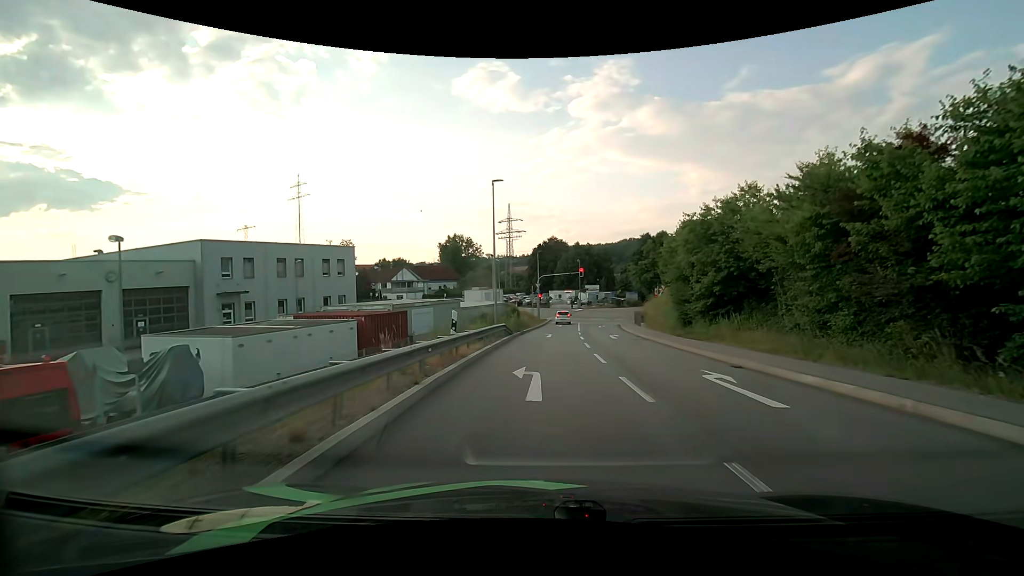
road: primary_link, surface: asphalt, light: Day
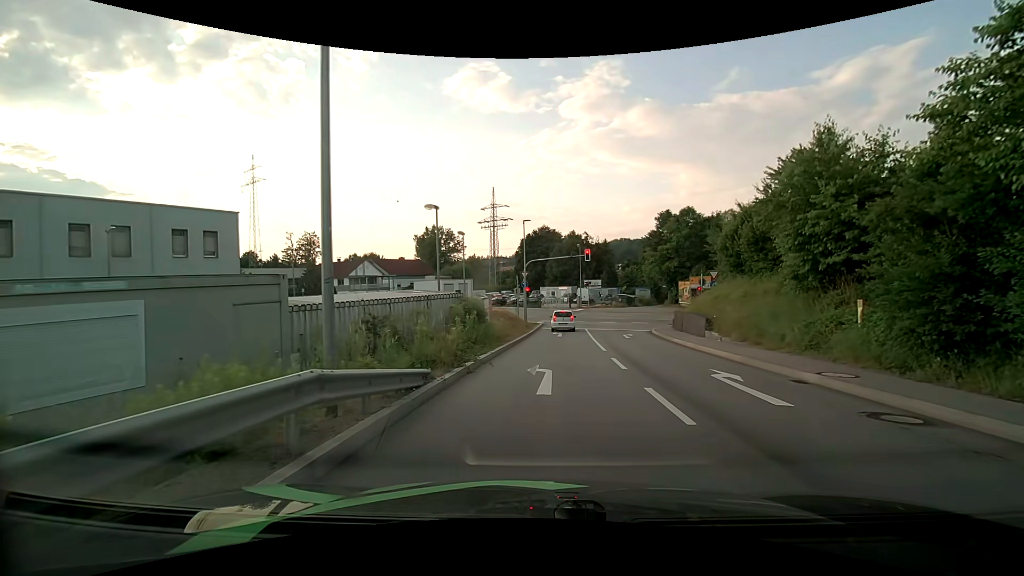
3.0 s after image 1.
(+0.3, +19.2) m; +1°
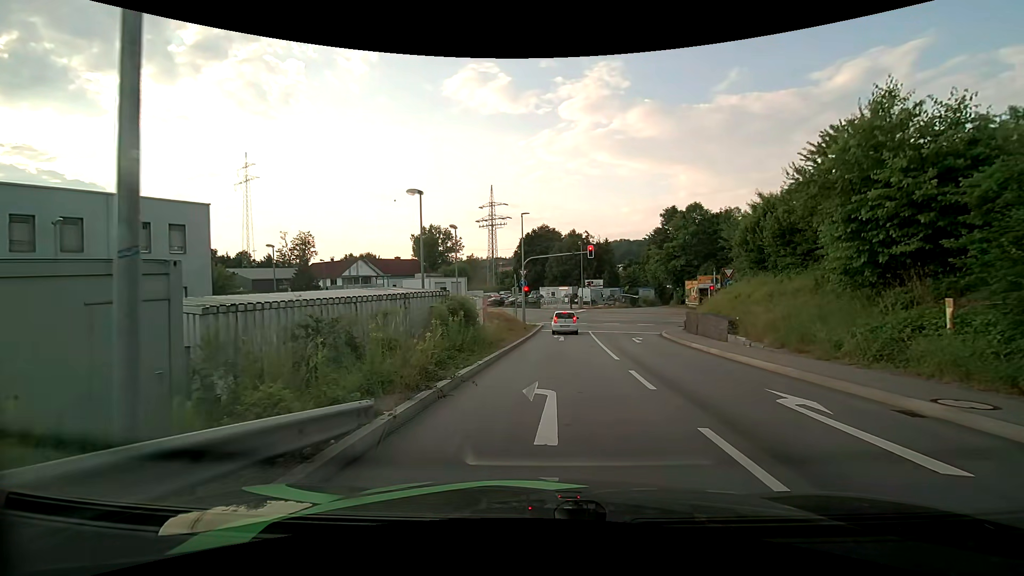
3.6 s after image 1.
(0.0, +3.0) m; 0°
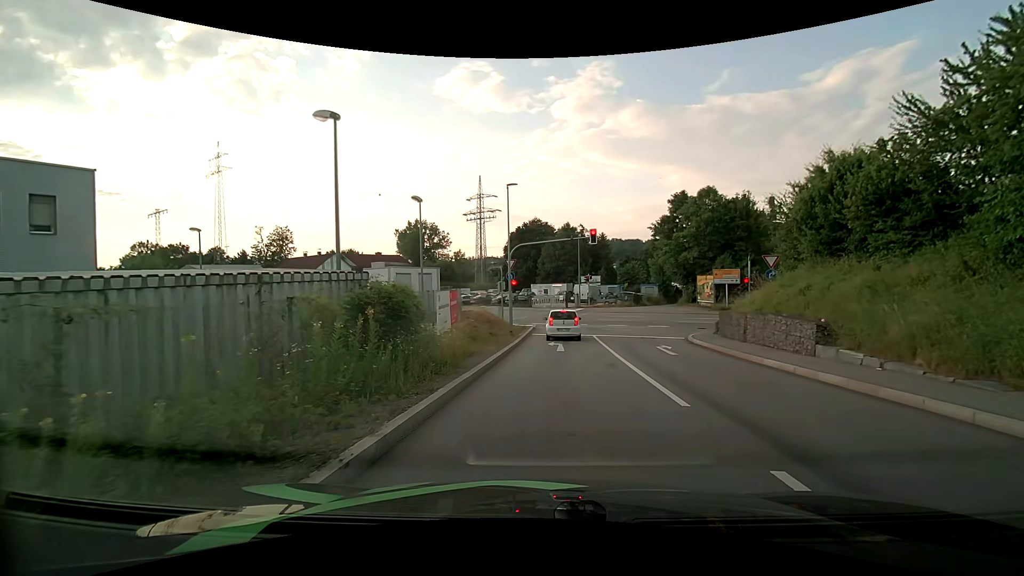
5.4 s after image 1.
(+0.1, +7.5) m; +1°
(0, +10) (+1, +20) (+1, +30) (+2, +40) (-2, +49) (-10, +55) (-19, +58) (-29, +62) (-38, +66) (-47, +69) m
